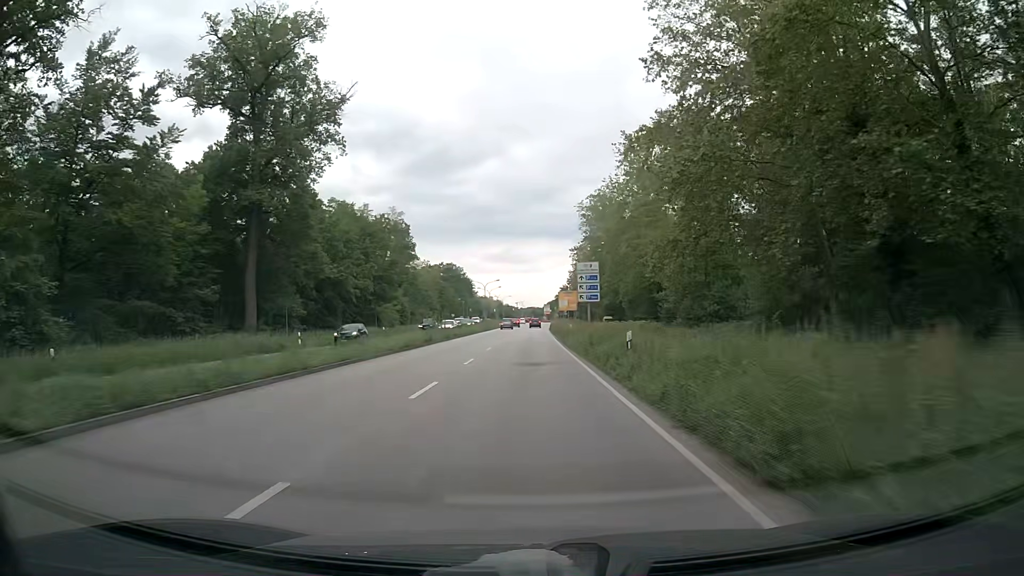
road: primary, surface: asphalt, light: Day
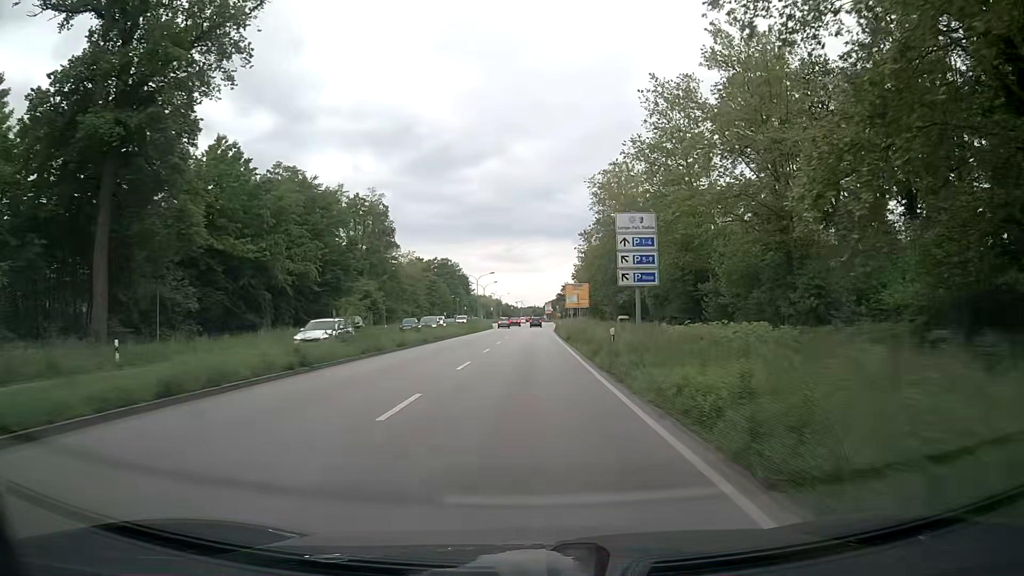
(0.0, +21.2) m; 0°
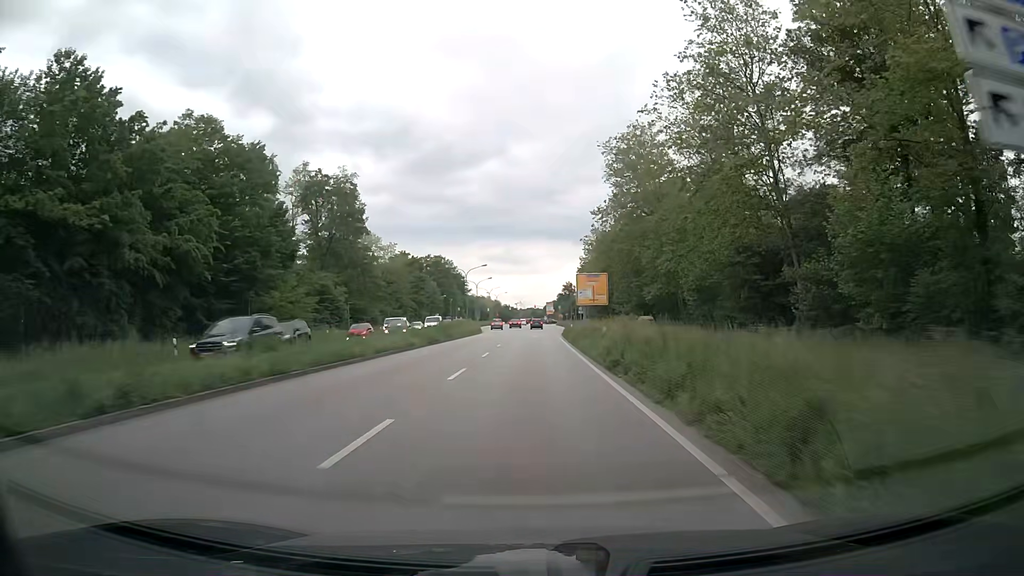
(+0.1, +21.1) m; +1°
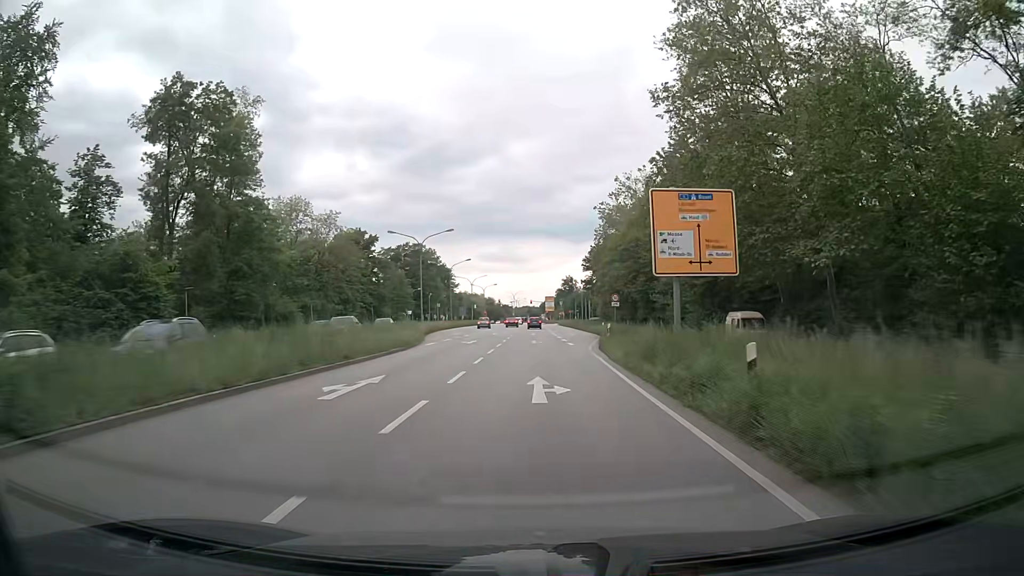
(-0.1, +40.9) m; 0°
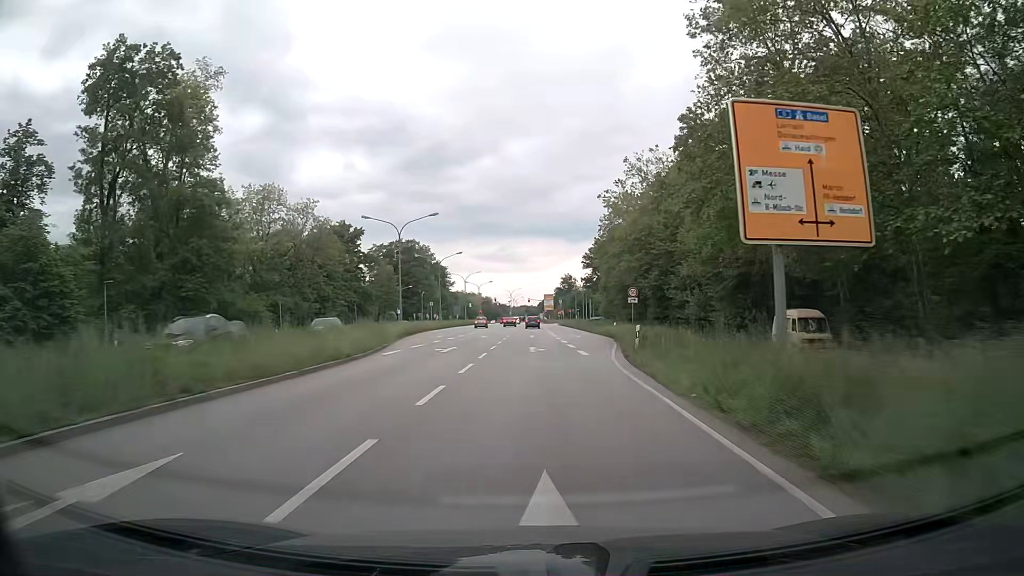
(0.0, +9.7) m; 0°
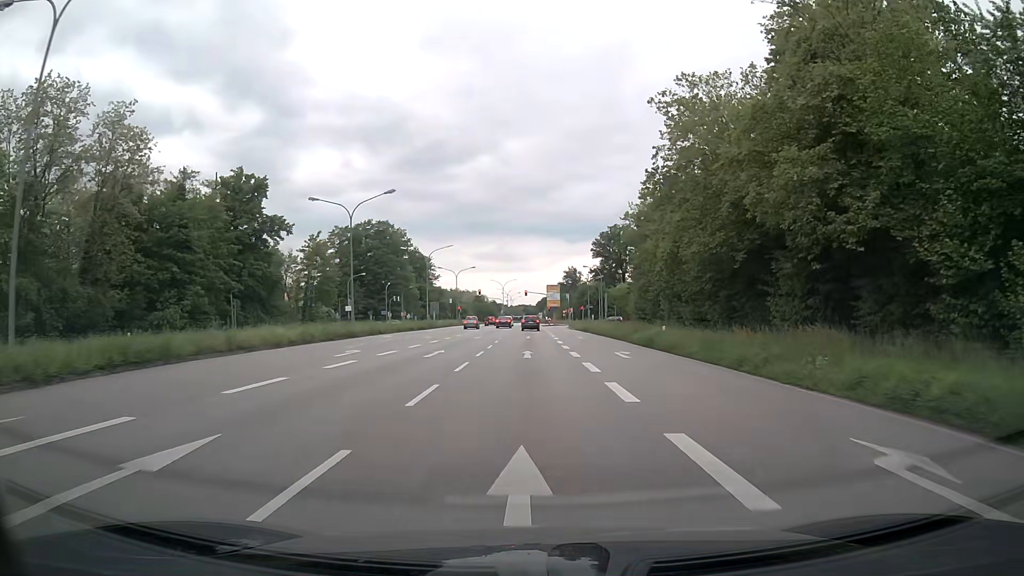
(+0.2, +44.0) m; 0°
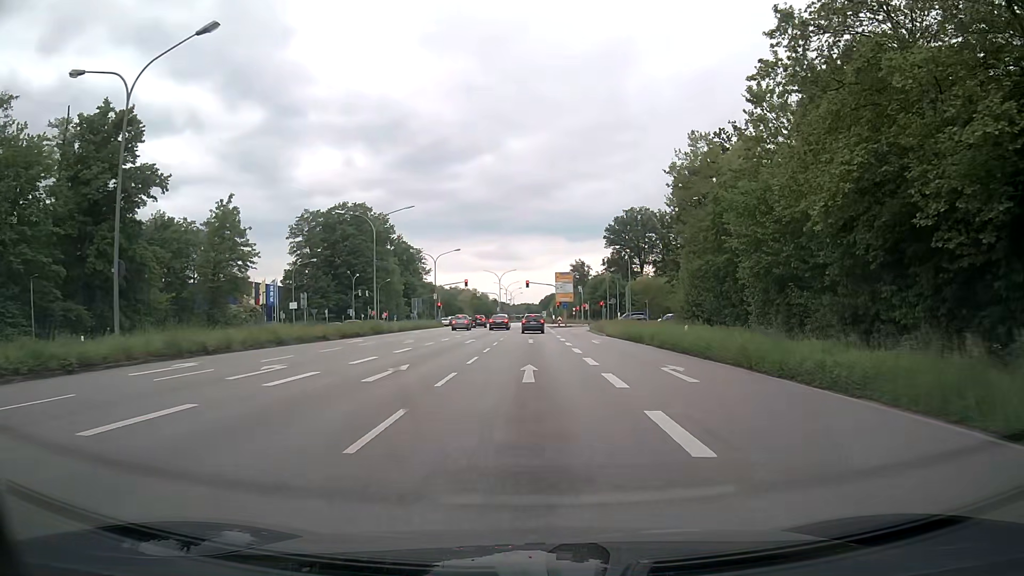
(0.0, +28.6) m; 0°
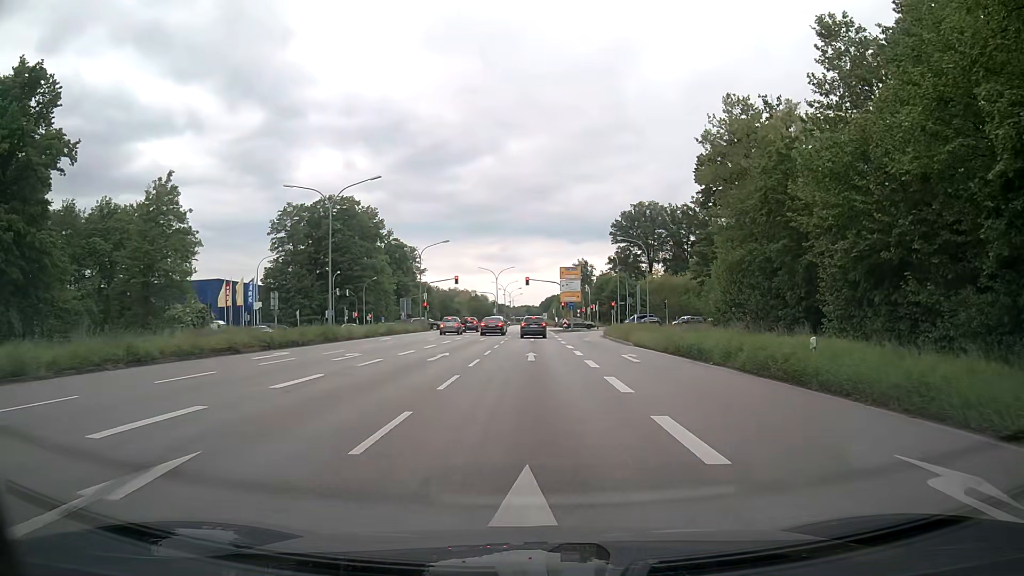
(-0.1, +12.1) m; 0°
(0, +10) (0, +20) (0, +30) (0, +40) (0, +50) (0, +60) (+1, +70) (+1, +80) (+1, +90) (+1, +100) m
